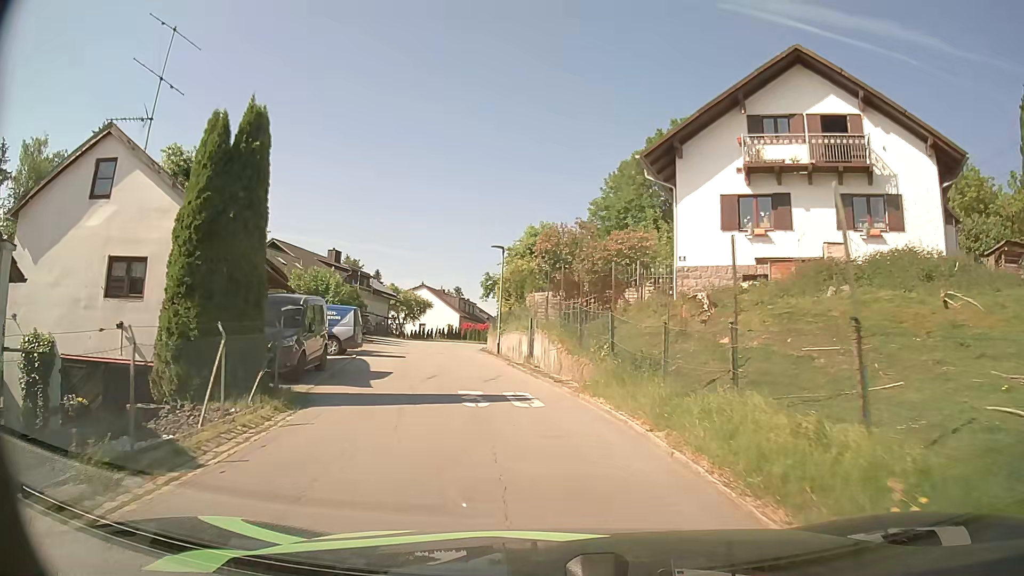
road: residential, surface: asphalt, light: Day
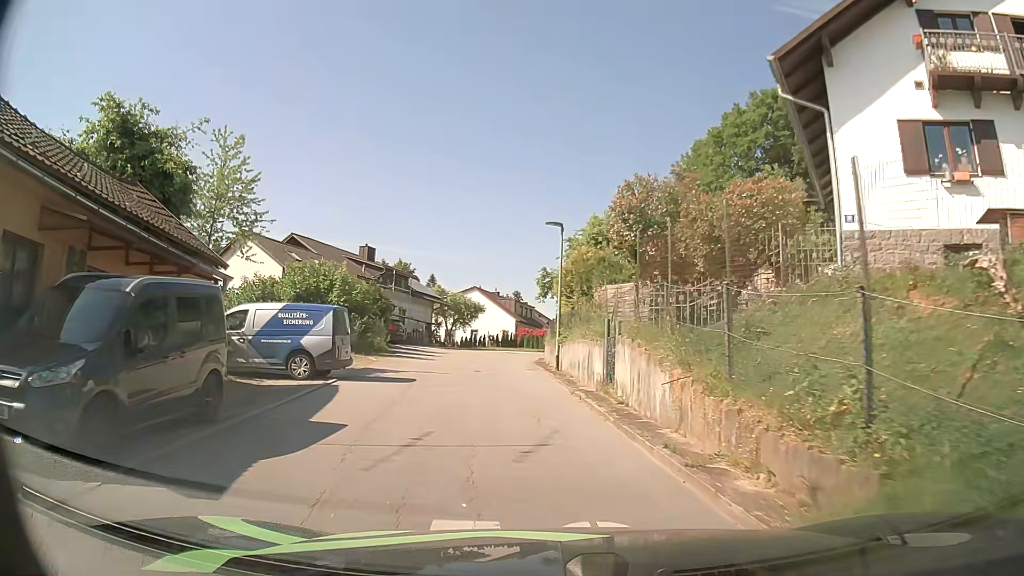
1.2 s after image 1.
(-0.4, +8.6) m; -5°
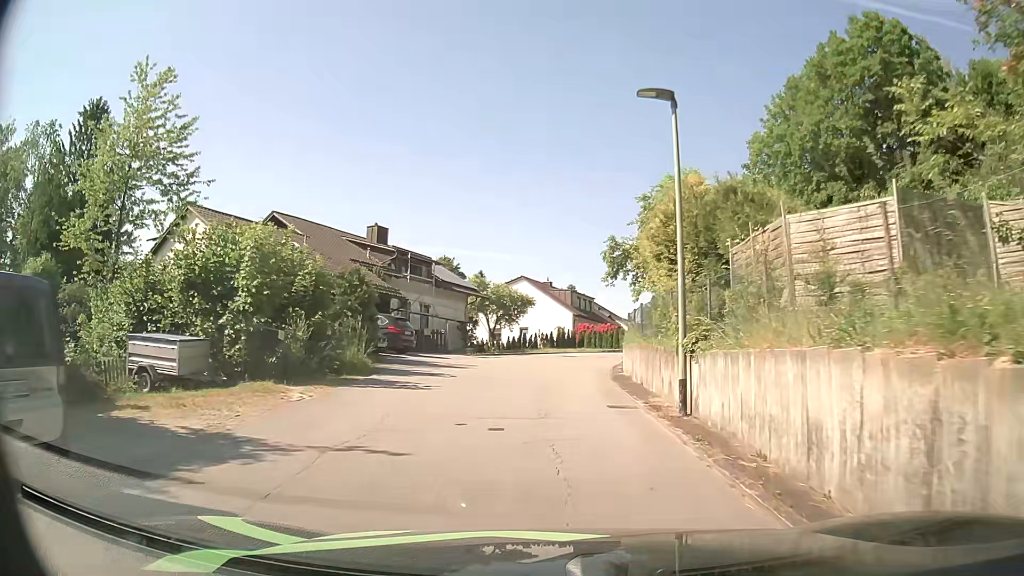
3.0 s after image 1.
(-0.8, +12.8) m; -6°
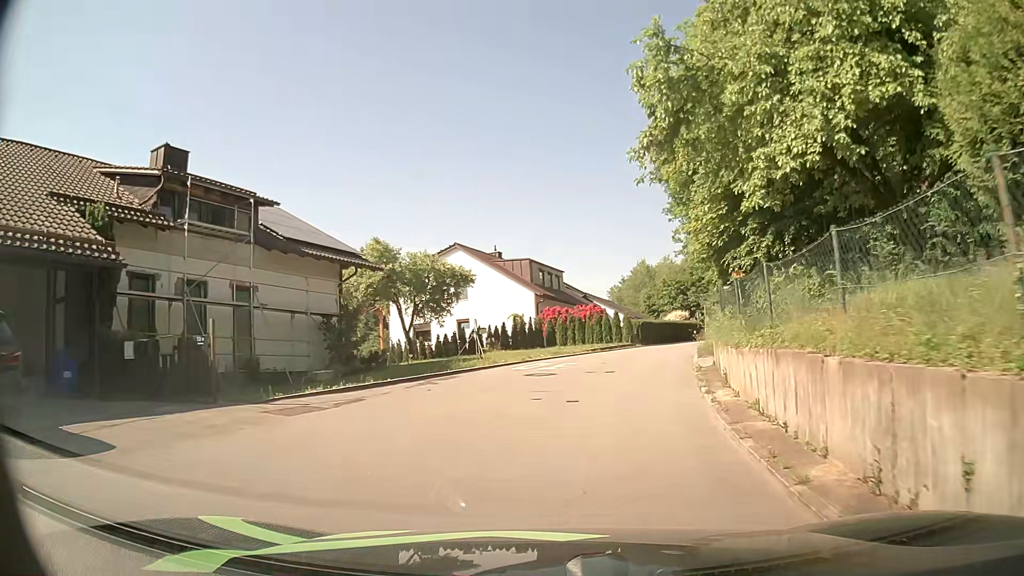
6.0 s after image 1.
(+0.3, +21.2) m; +4°
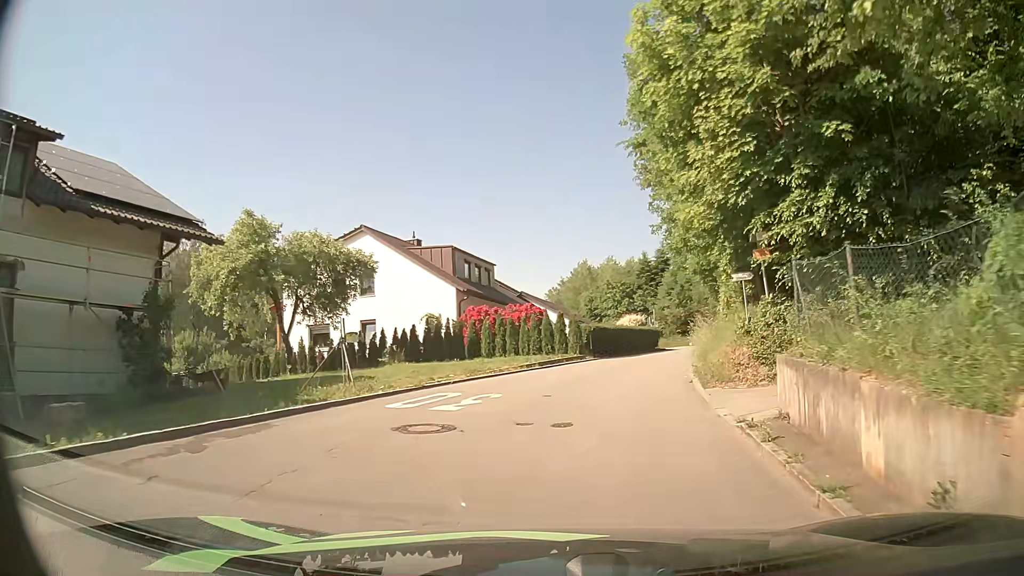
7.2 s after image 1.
(+0.3, +8.7) m; +5°
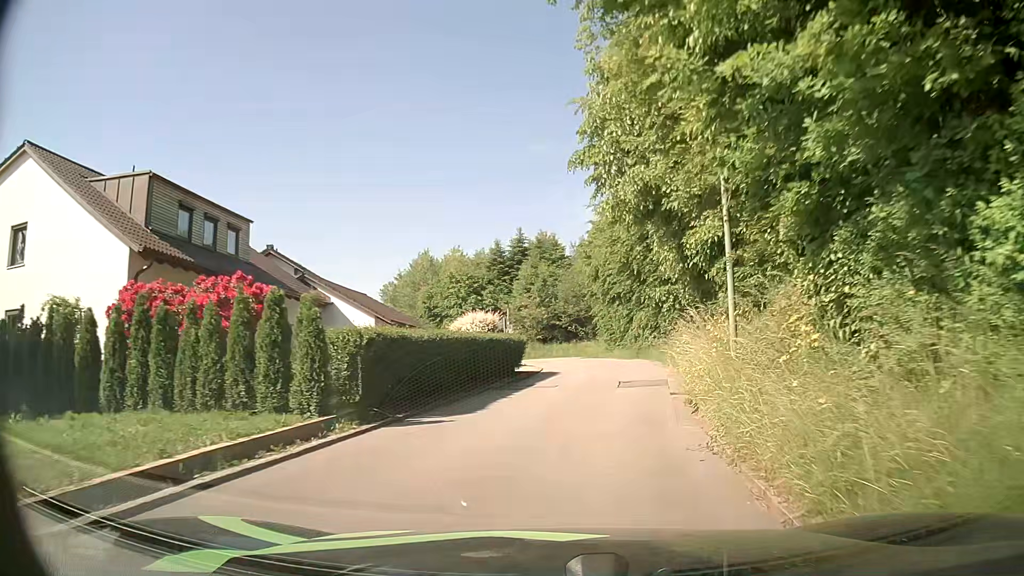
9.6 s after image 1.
(+1.8, +17.5) m; +13°
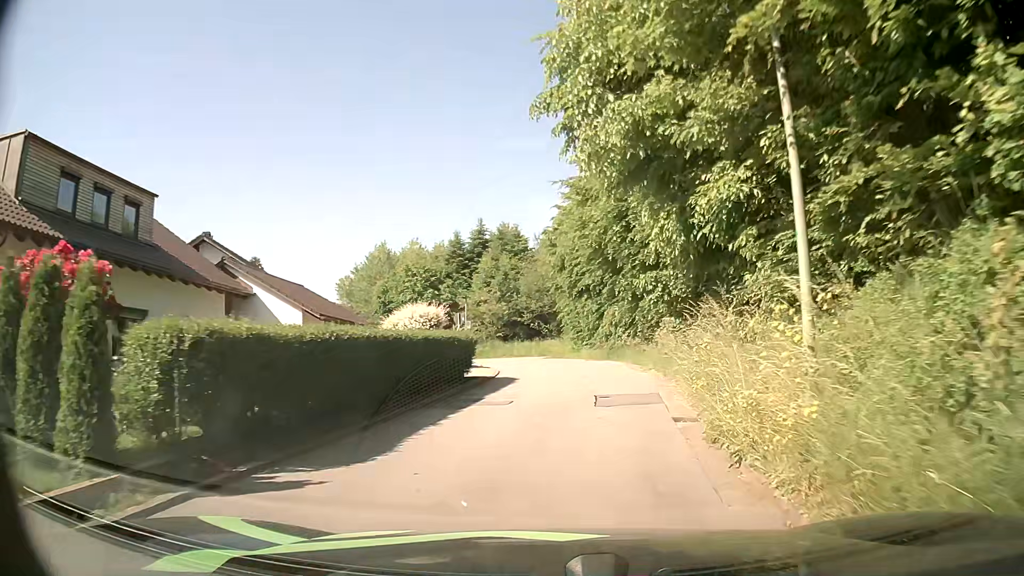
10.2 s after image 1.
(+0.1, +4.4) m; +2°
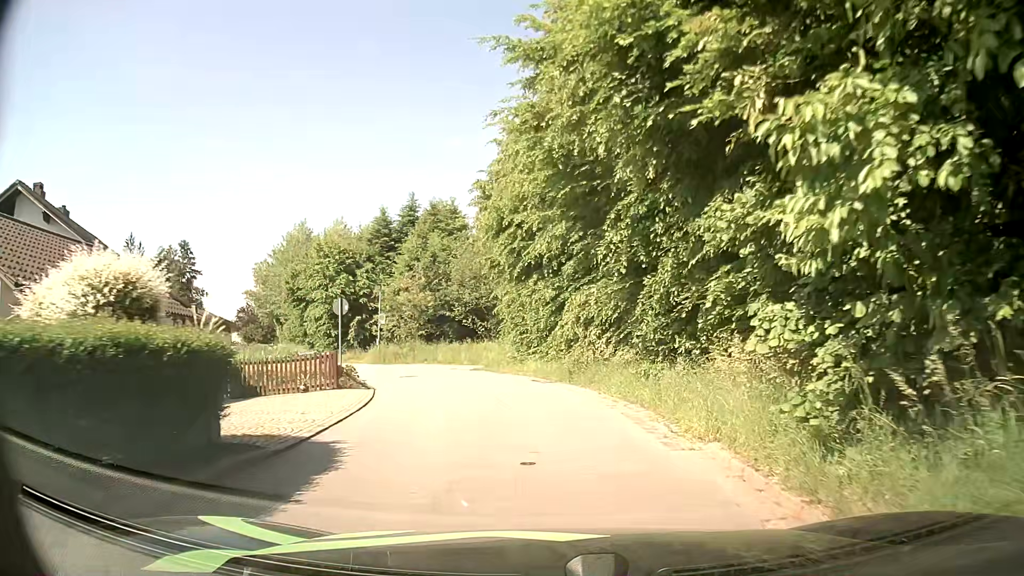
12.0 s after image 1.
(+0.8, +13.1) m; +6°
(0, +10) (-1, +20) (-5, +29) (-10, +38) (-15, +46) (-21, +55) (-26, +63) (-31, +72) (-36, +81) (-38, +90) m
